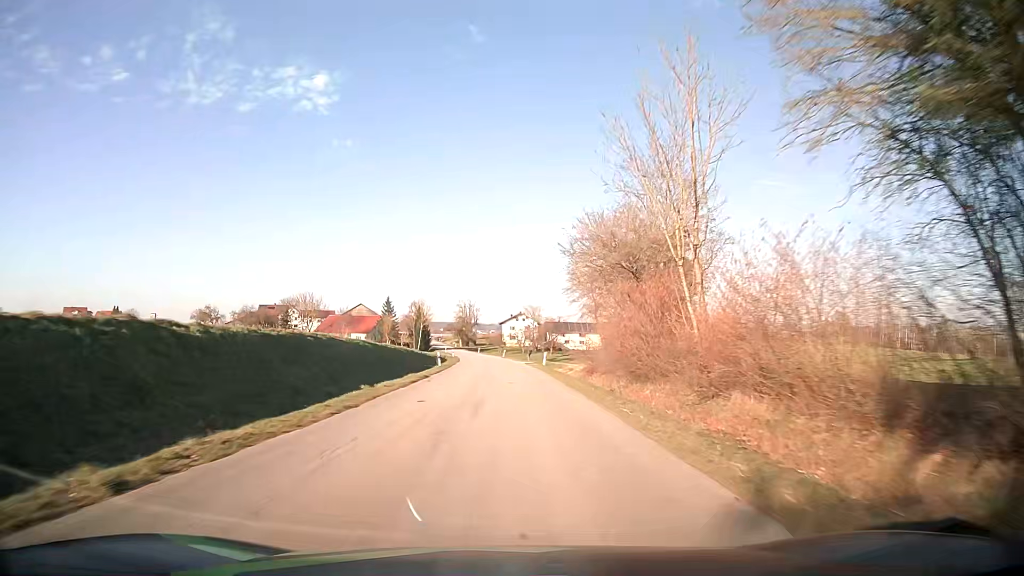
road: tertiary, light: Day
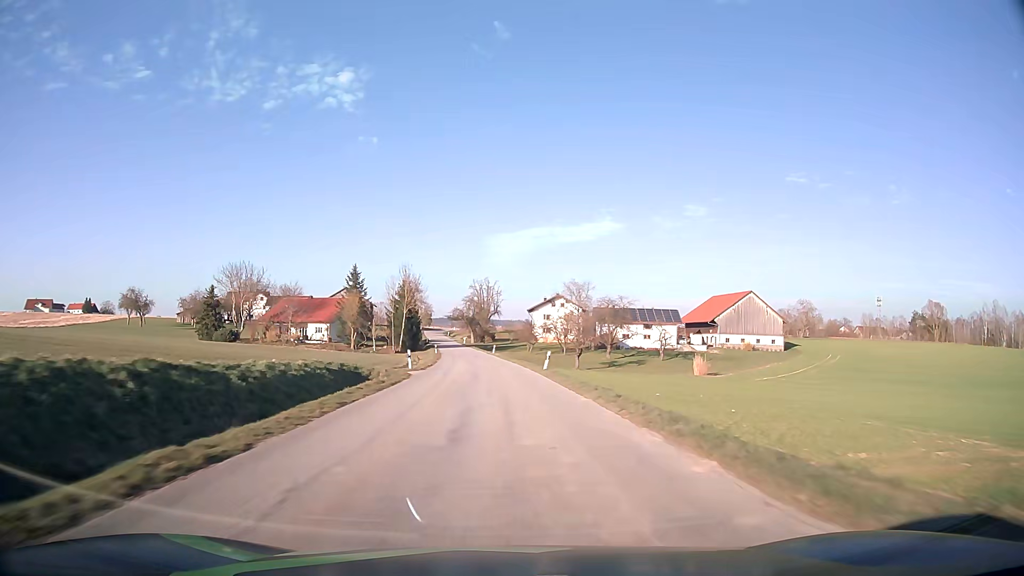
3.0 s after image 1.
(-0.9, +60.0) m; -2°
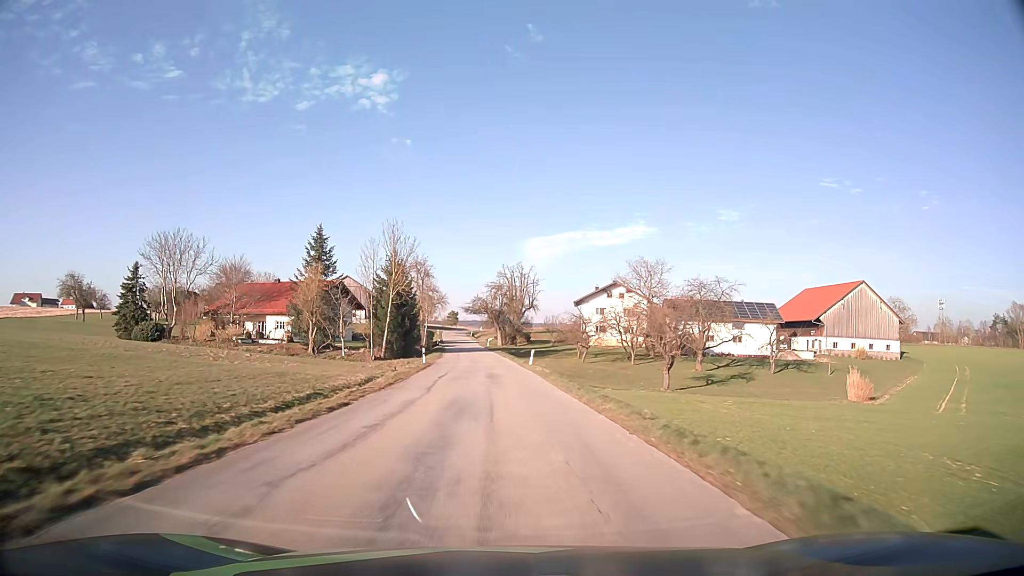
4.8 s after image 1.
(-0.8, +36.8) m; -3°
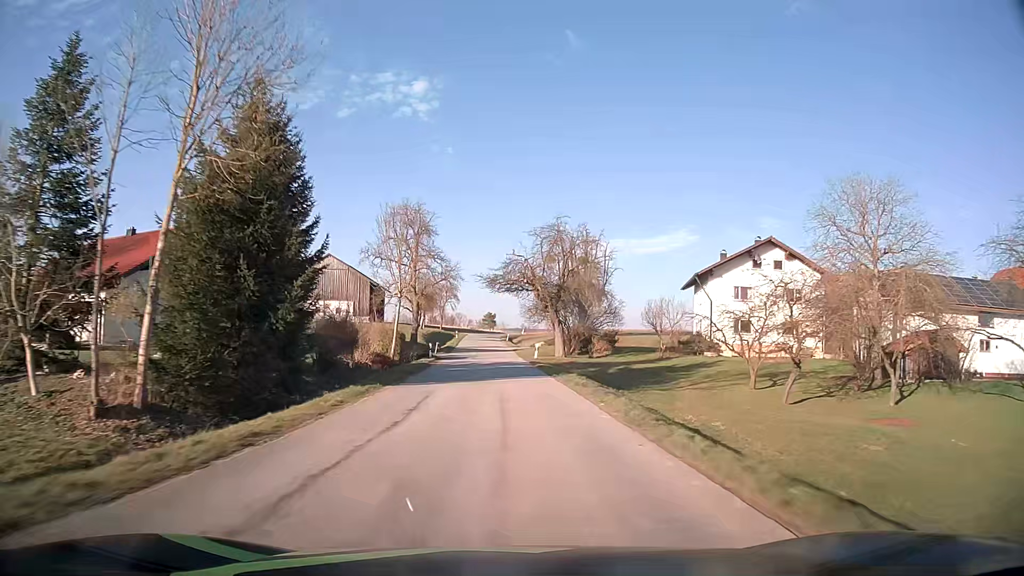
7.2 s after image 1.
(-1.6, +49.6) m; -4°
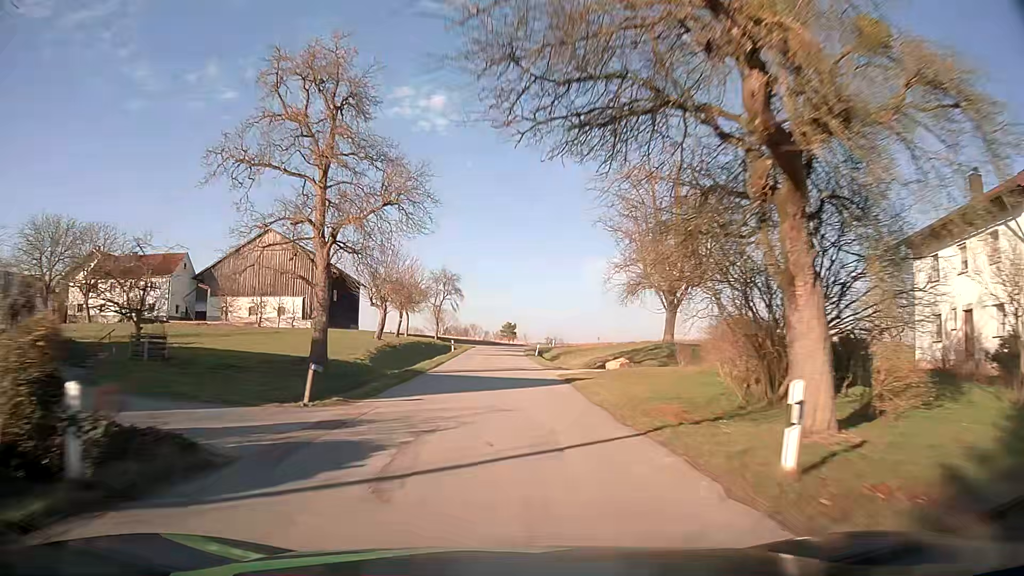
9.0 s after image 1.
(-0.6, +37.2) m; -2°
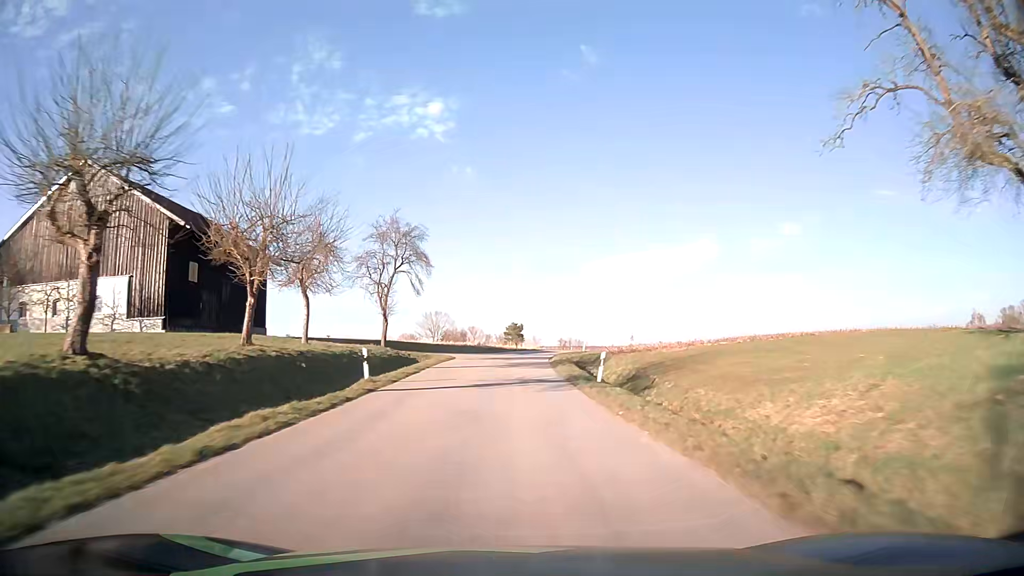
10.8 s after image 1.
(0.0, +36.2) m; 0°
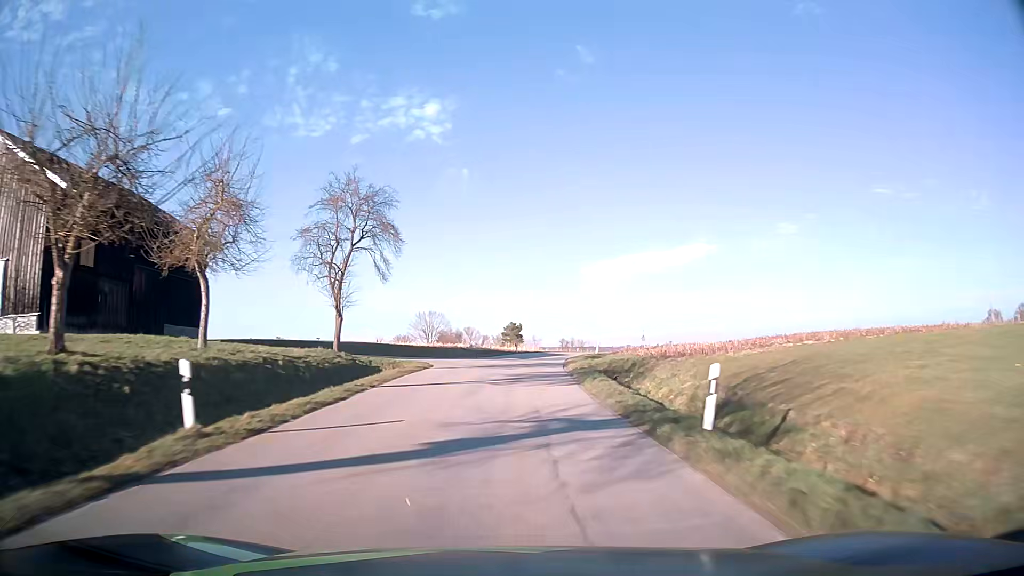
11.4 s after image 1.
(0.0, +11.5) m; 0°
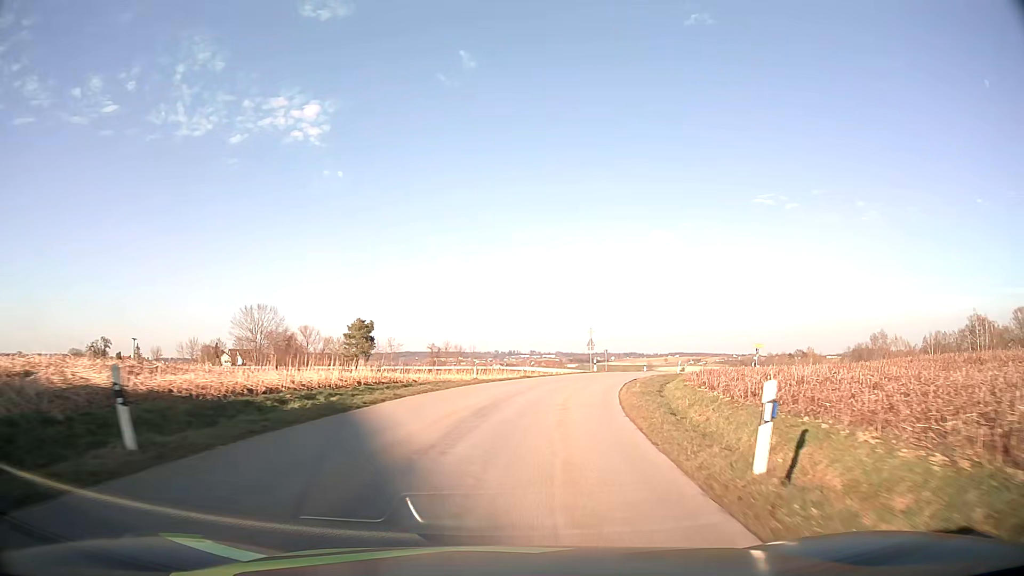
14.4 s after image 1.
(+3.2, +51.3) m; +10°
(0, +10) (+2, +20) (+4, +30) (+6, +39) (+9, +49) (+14, +58) (+18, +67) (+23, +75) (+23, +85) (+17, +92) m
